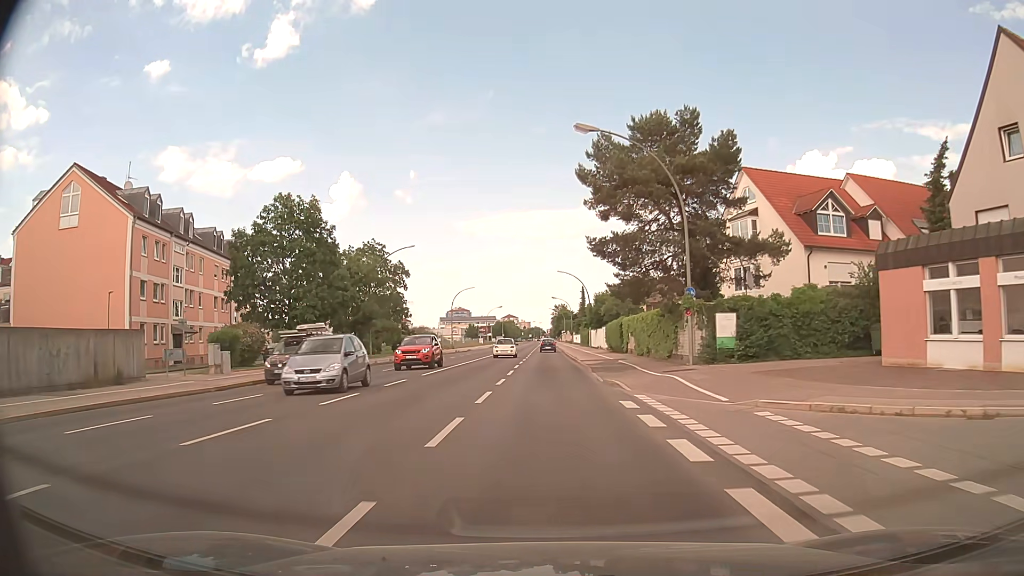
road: secondary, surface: asphalt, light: Day
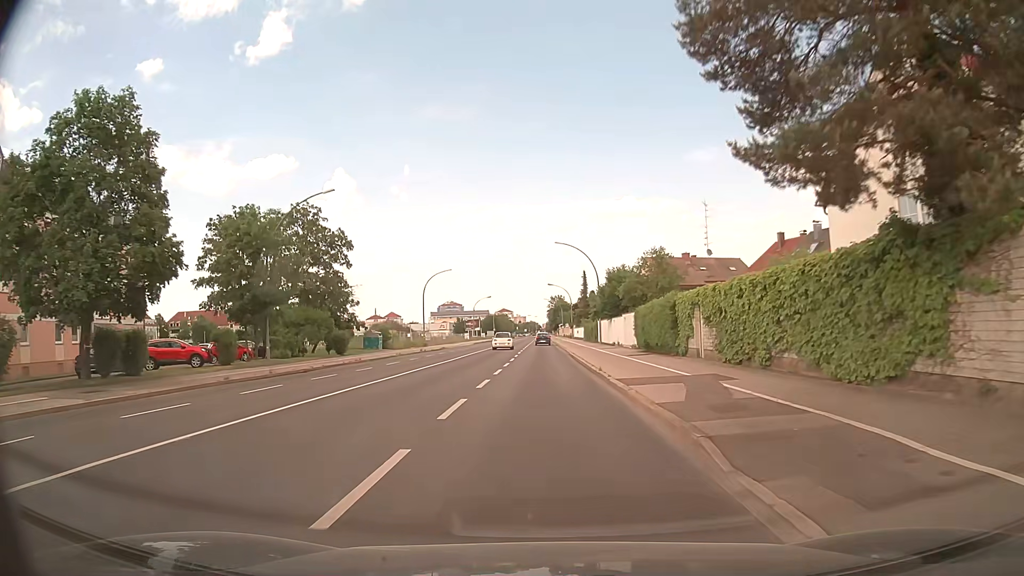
(+0.1, +21.9) m; 0°
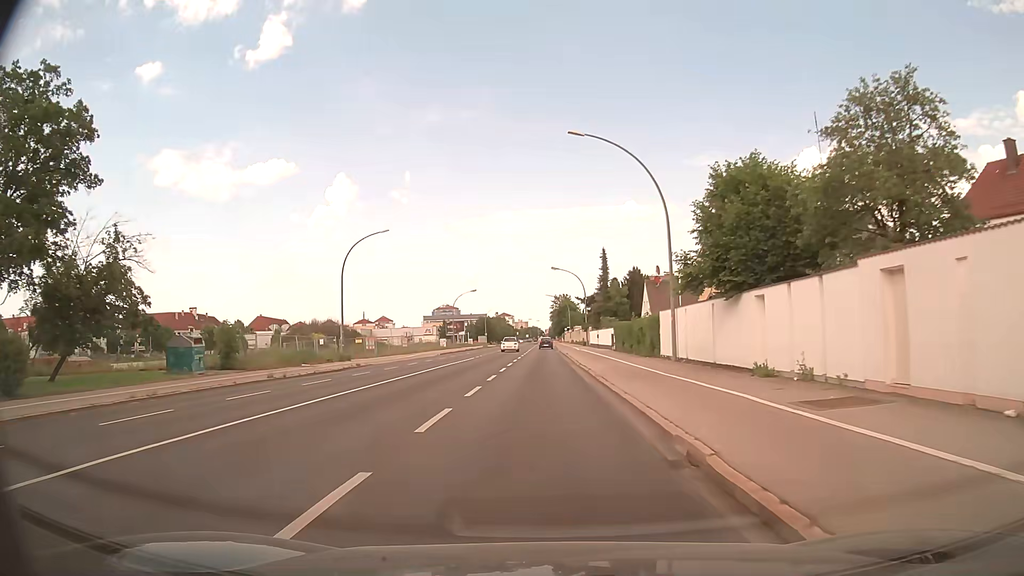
(0.0, +36.9) m; 0°
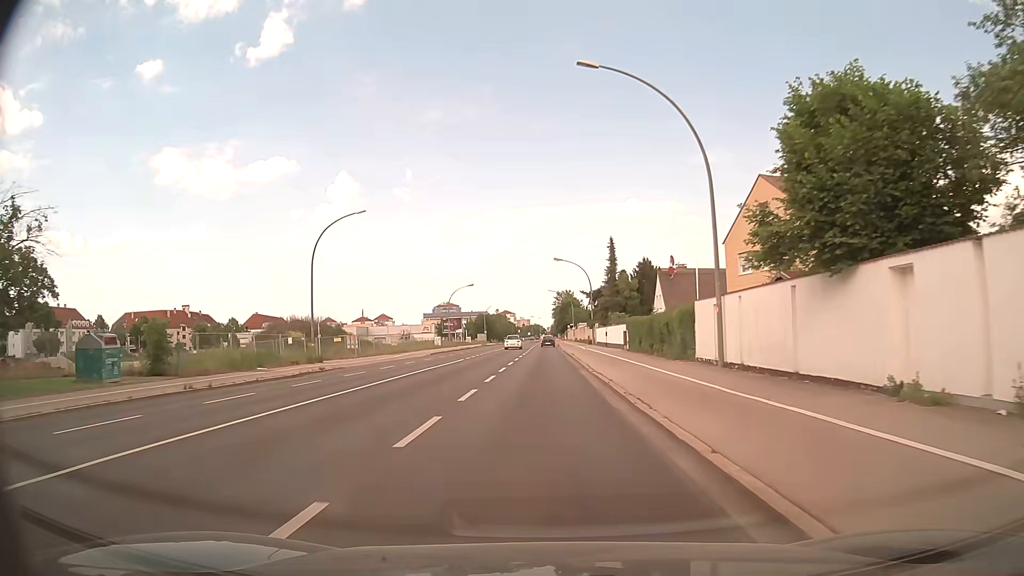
(0.0, +7.5) m; -1°
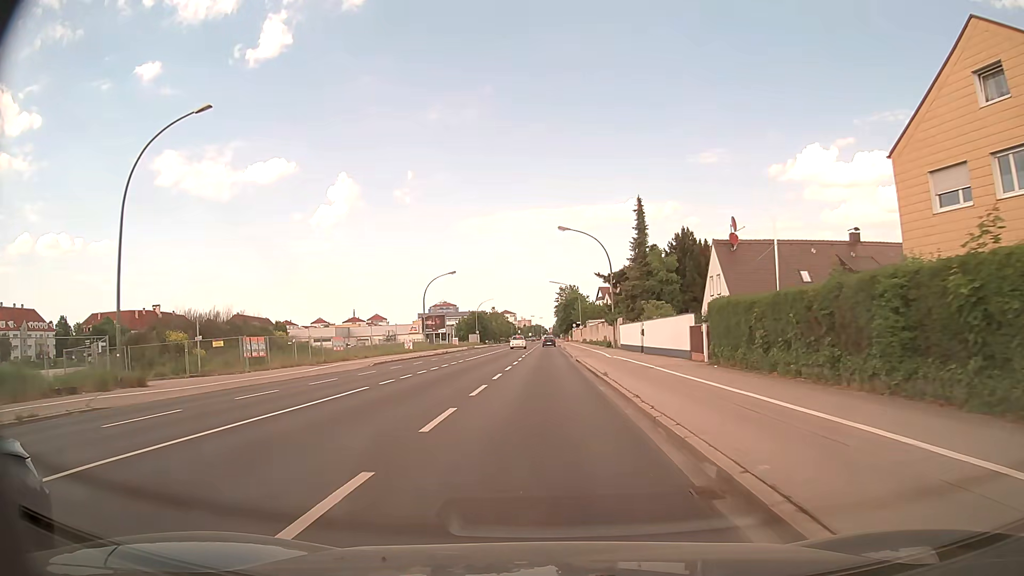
(+0.1, +22.6) m; 0°
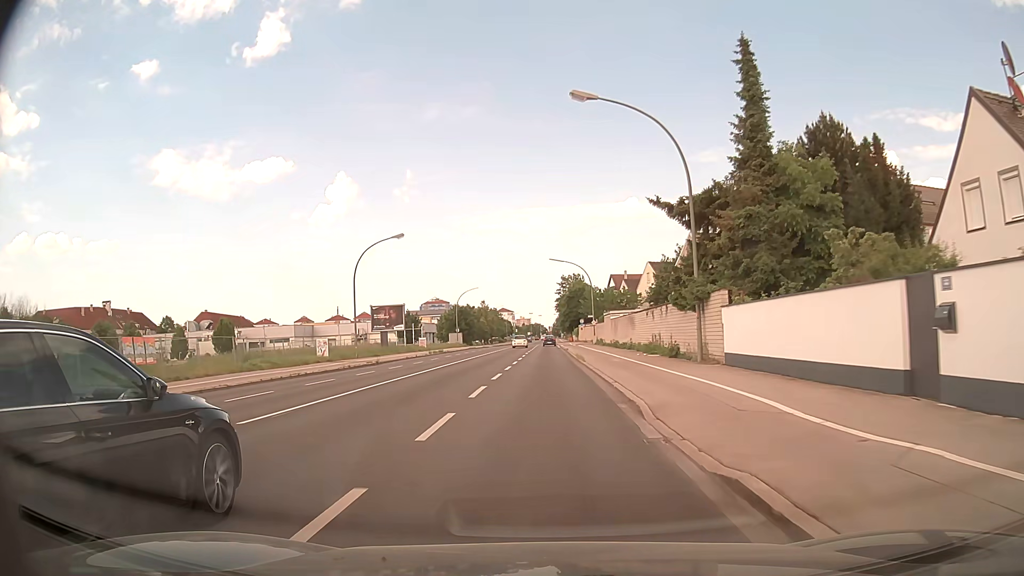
(0.0, +30.9) m; 0°
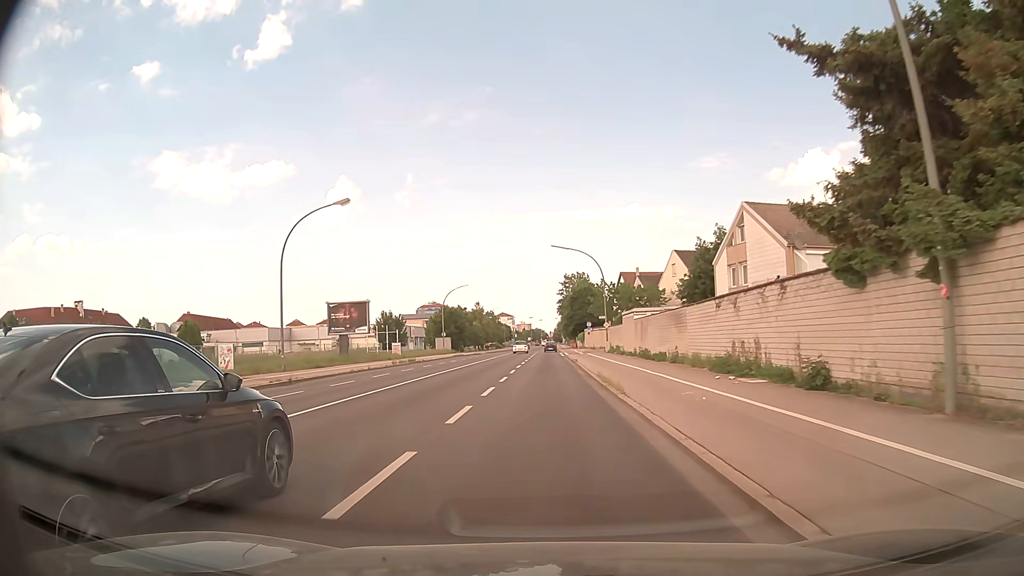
(0.0, +15.7) m; 0°
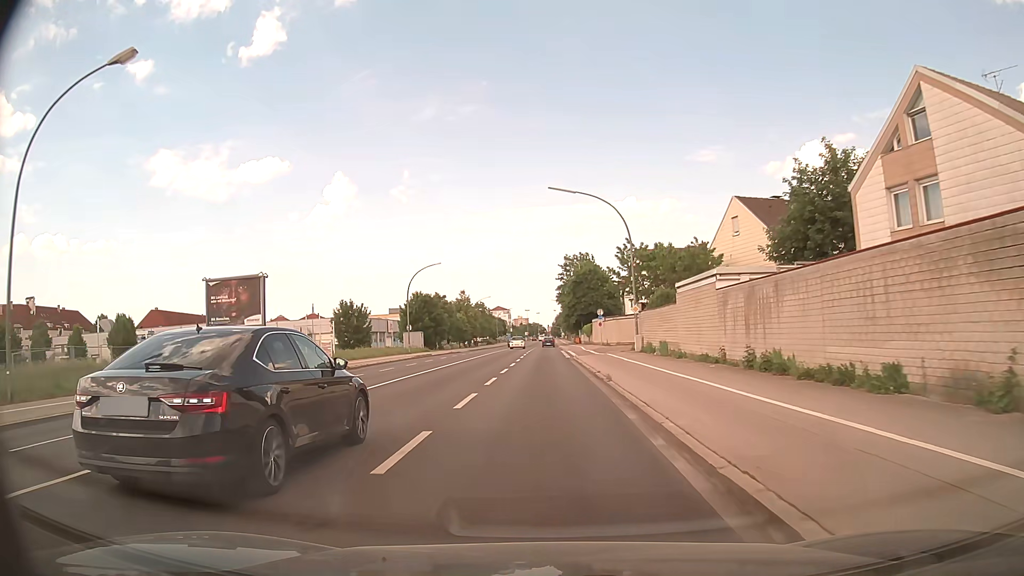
(+0.2, +22.5) m; +1°
(0, +10) (0, +20) (0, +30) (0, +40) (0, +50) (0, +60) (0, +70) (0, +80) (0, +90) (0, +100) m
